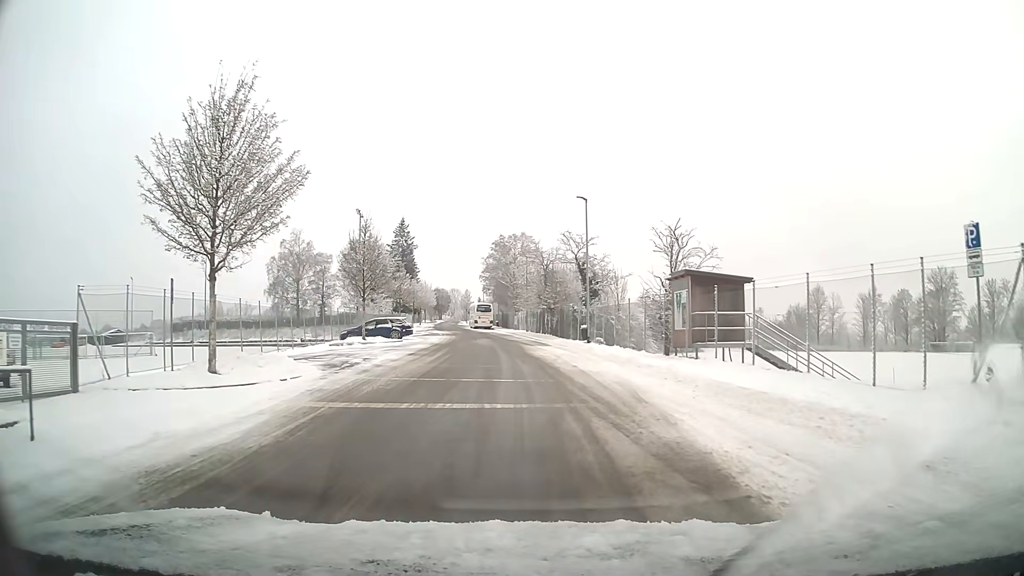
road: residential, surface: asphalt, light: Day
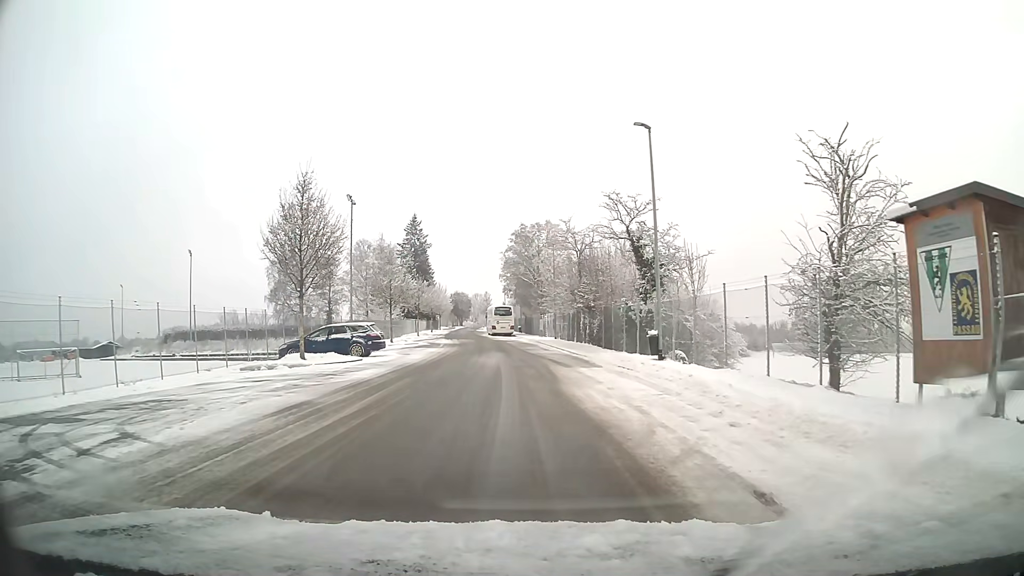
(-0.3, +15.3) m; -2°
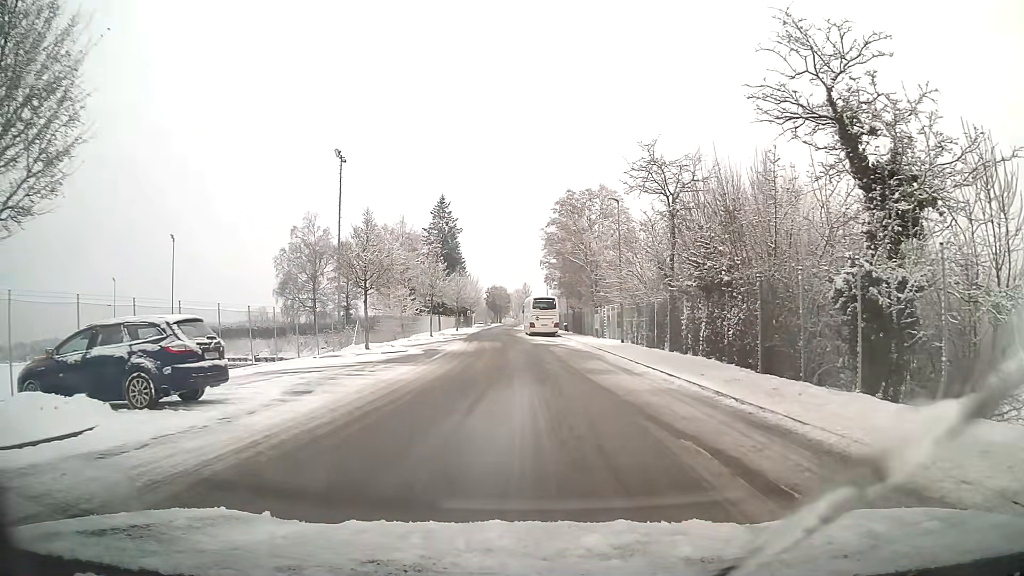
(-0.7, +19.2) m; -4°
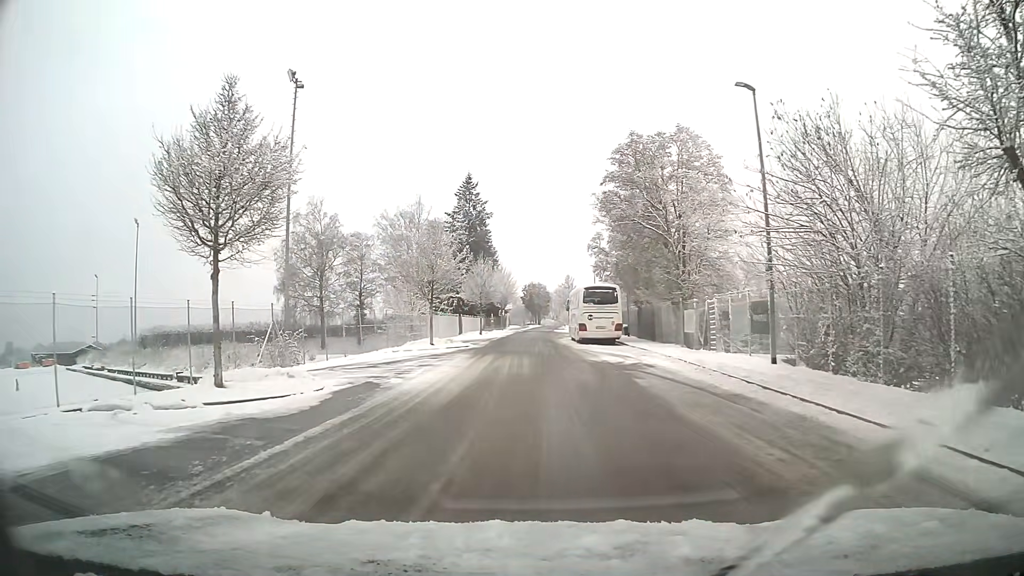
(-0.6, +19.4) m; -3°
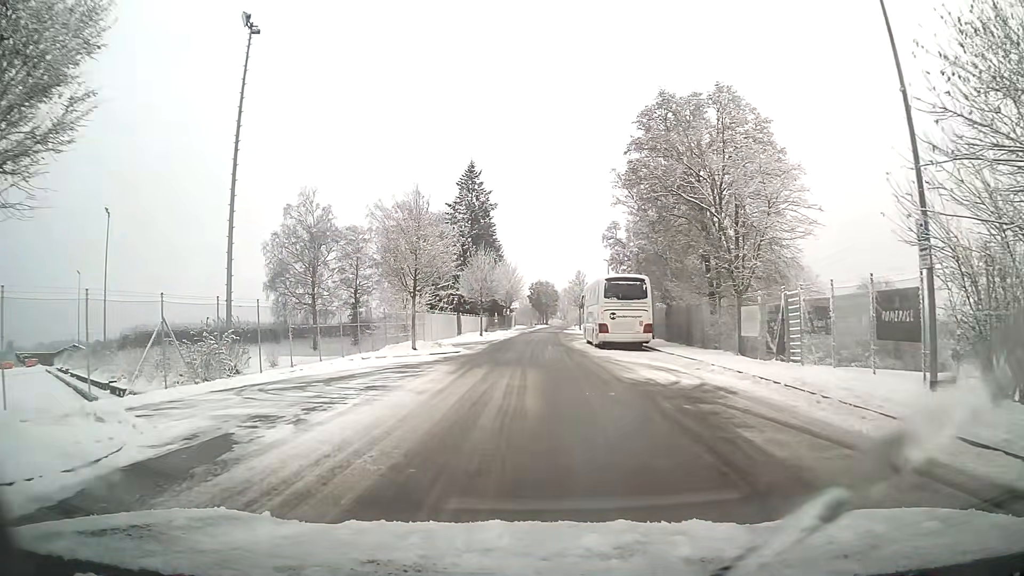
(0.0, +8.0) m; 0°
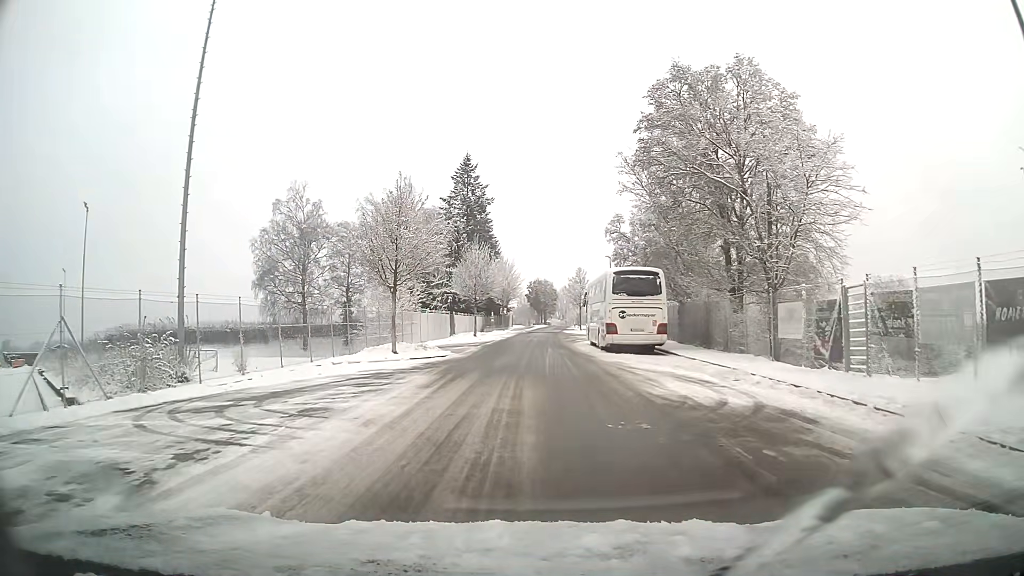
(0.0, +4.1) m; 0°
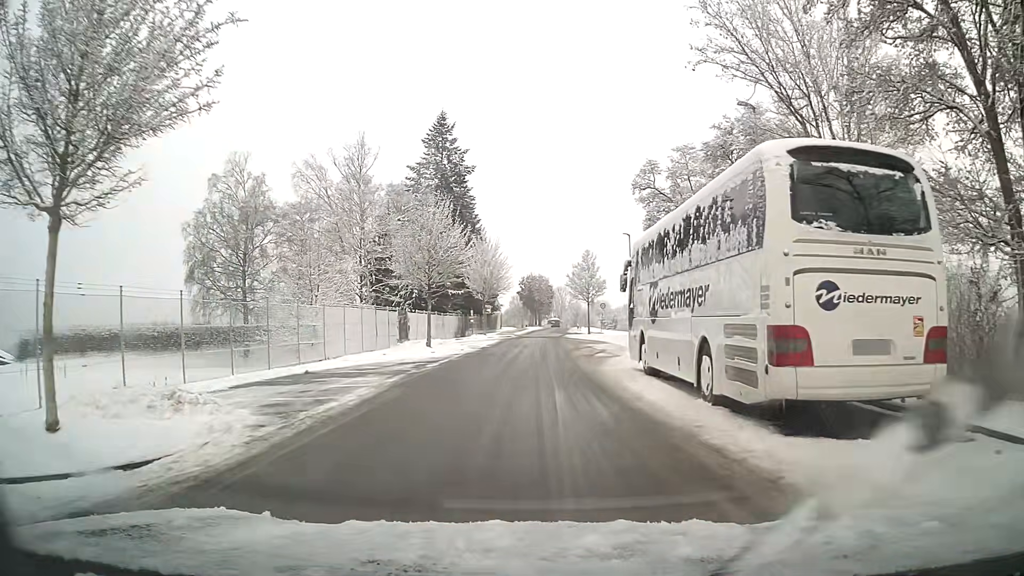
(+0.1, +20.2) m; 0°
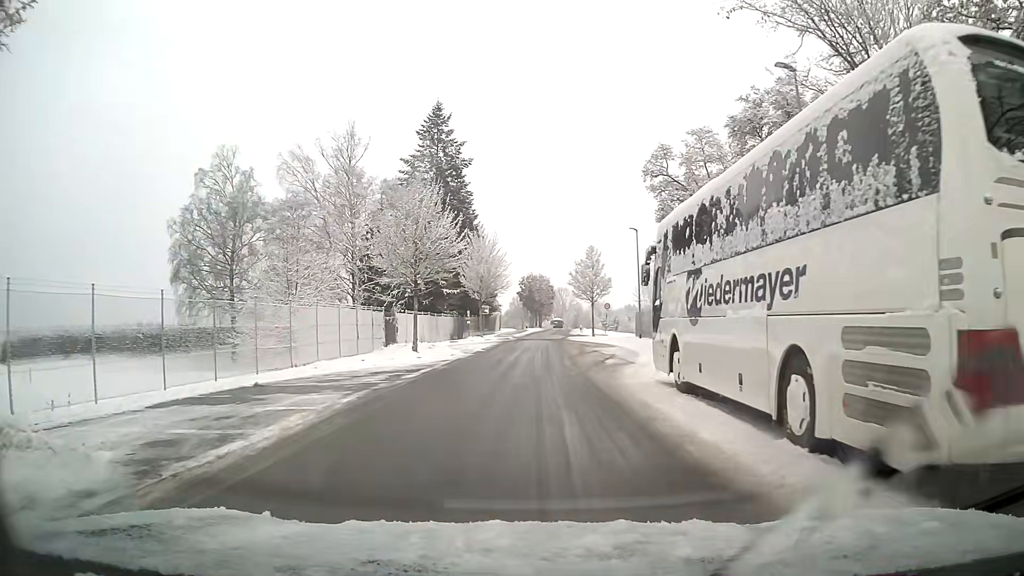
(0.0, +3.8) m; 0°
(0, +10) (+1, +20) (+2, +30) (+2, +40) (+1, +50) (+1, +60) (+1, +70) (+2, +80) (+3, +90) (+4, +100) m
